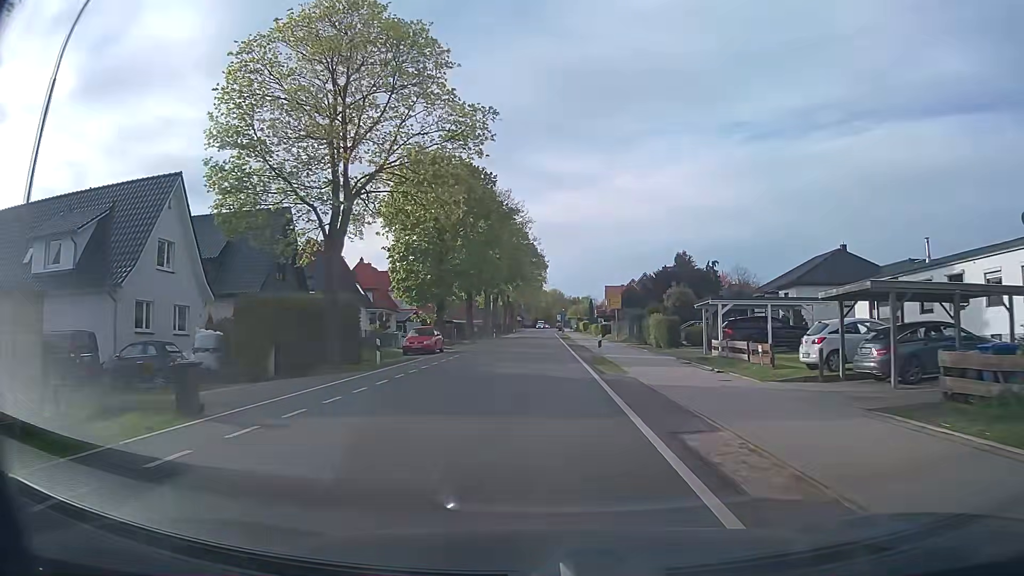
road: tertiary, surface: asphalt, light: Day
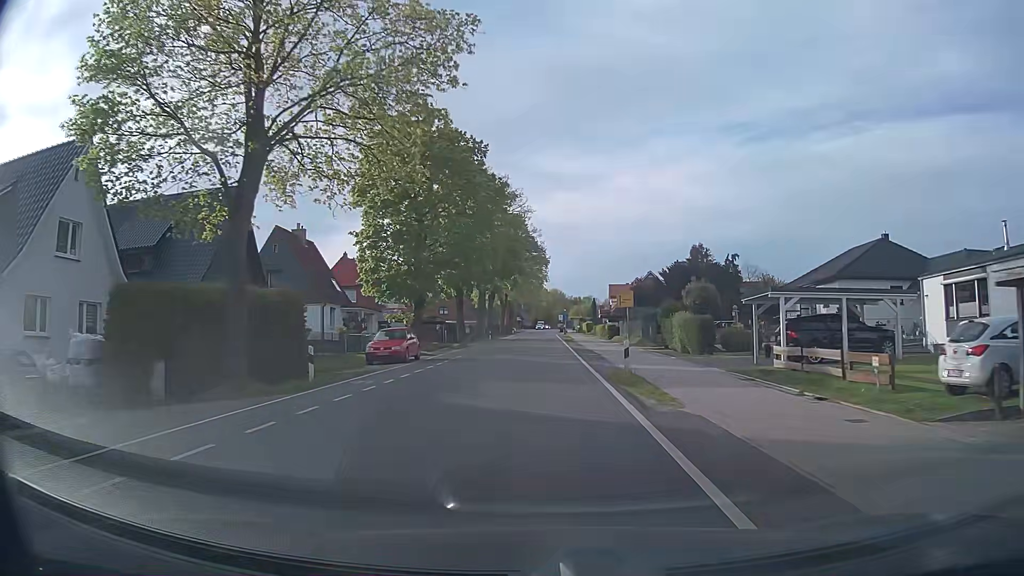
(-0.1, +7.6) m; 0°
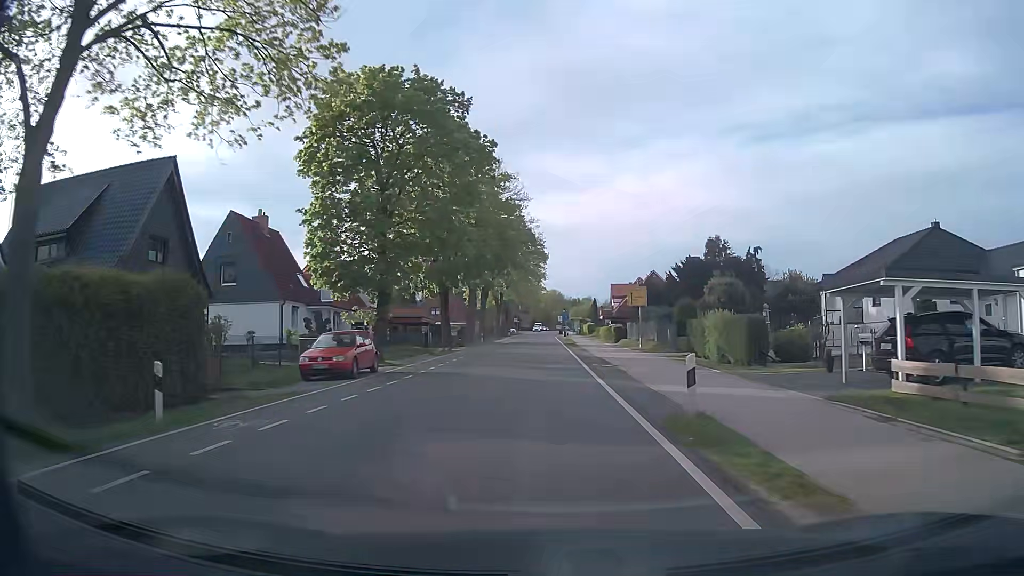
(0.0, +7.6) m; 0°
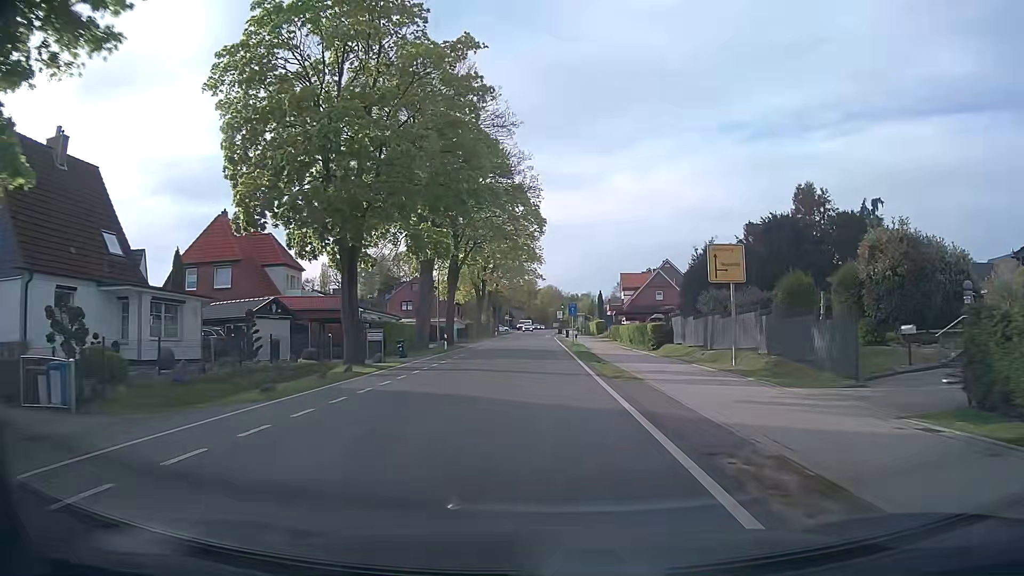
(+0.1, +22.8) m; 0°
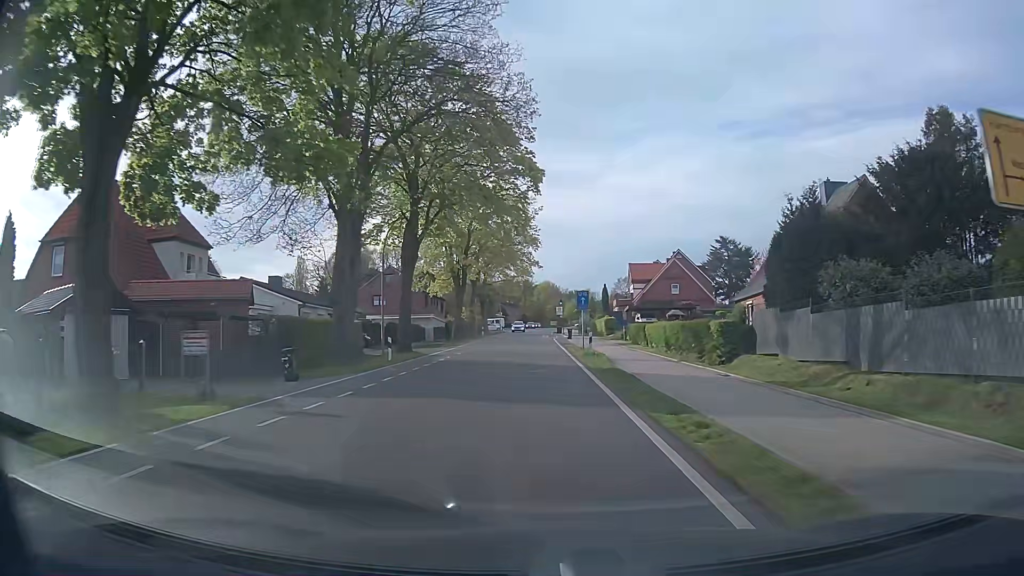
(+0.1, +15.2) m; 0°
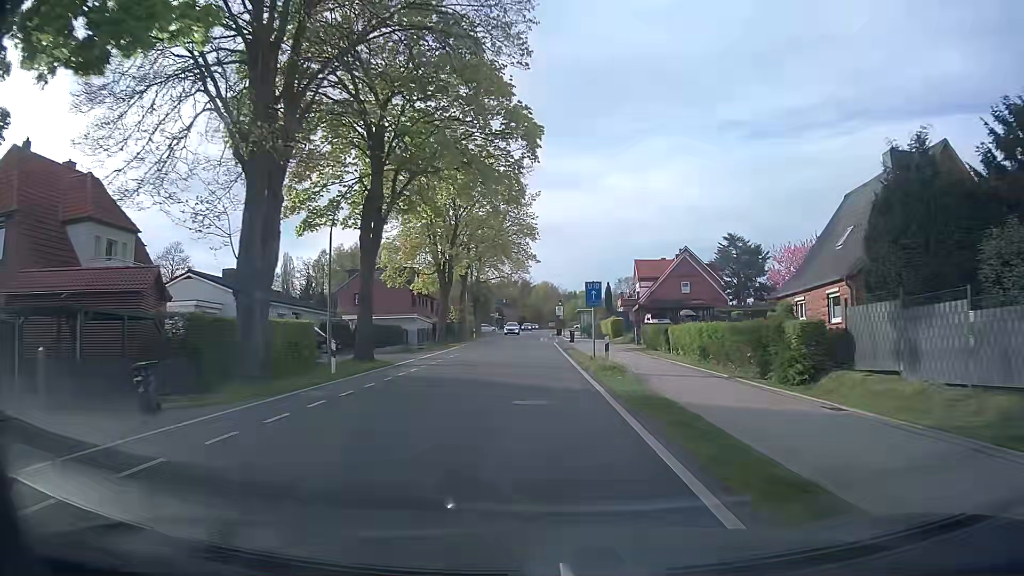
(0.0, +7.6) m; 0°
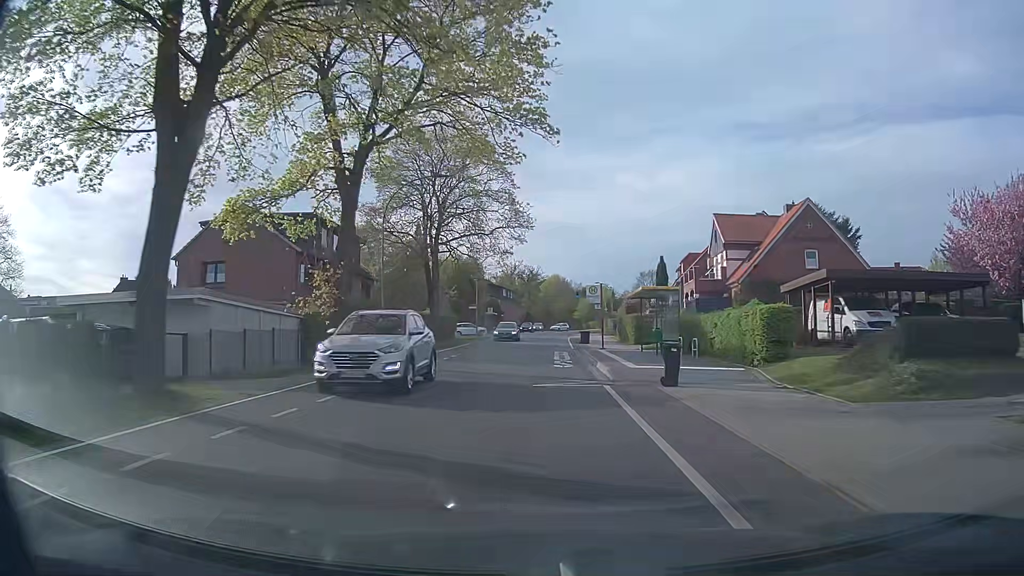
(-0.2, +38.3) m; -1°
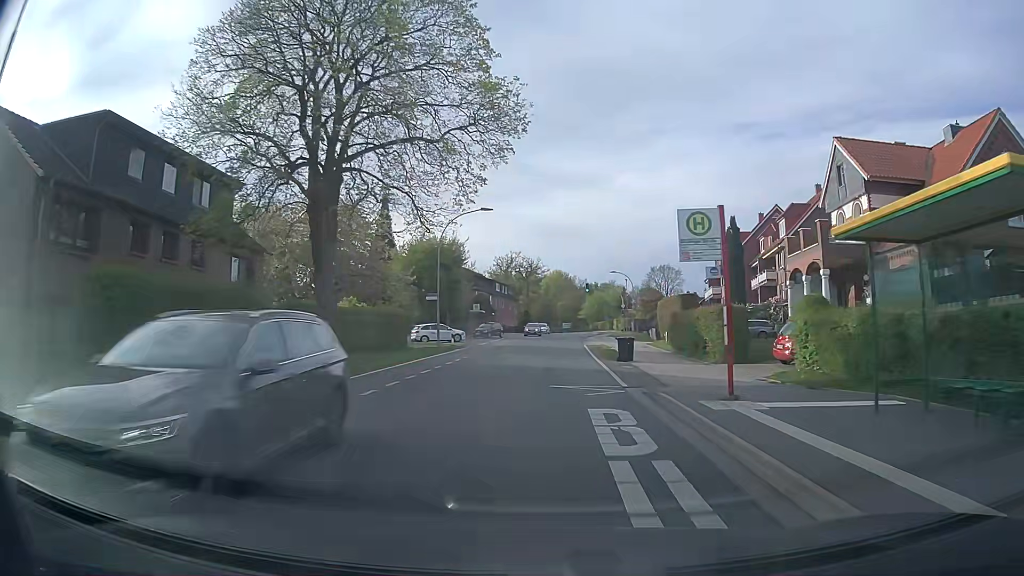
(-0.1, +22.9) m; 0°
(0, +10) (0, +20) (0, +30) (+1, +40) (+1, +50) (+1, +60) (+2, +70) (+3, +80) (+6, +89) (+12, +97) m
